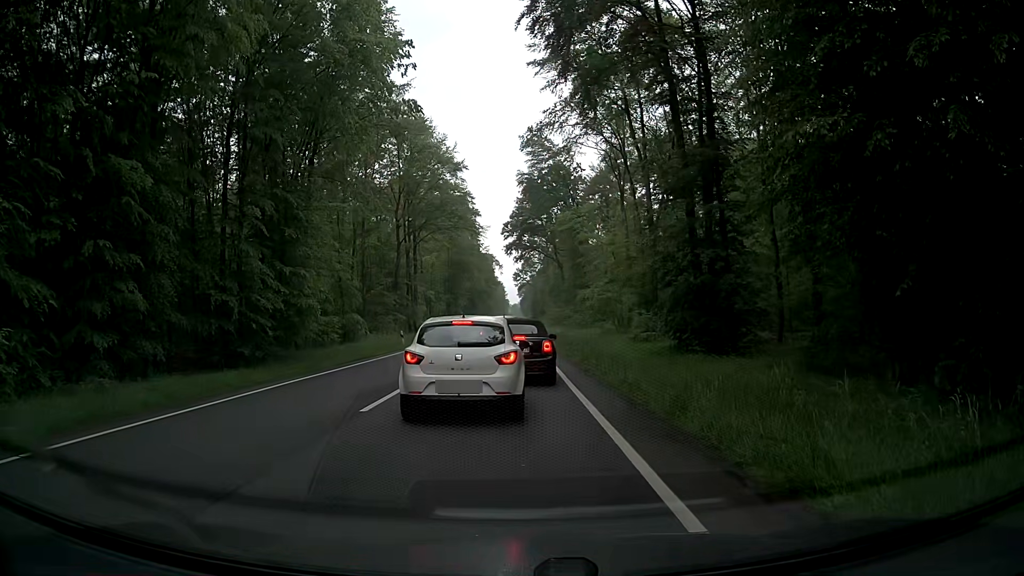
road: primary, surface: asphalt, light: Day
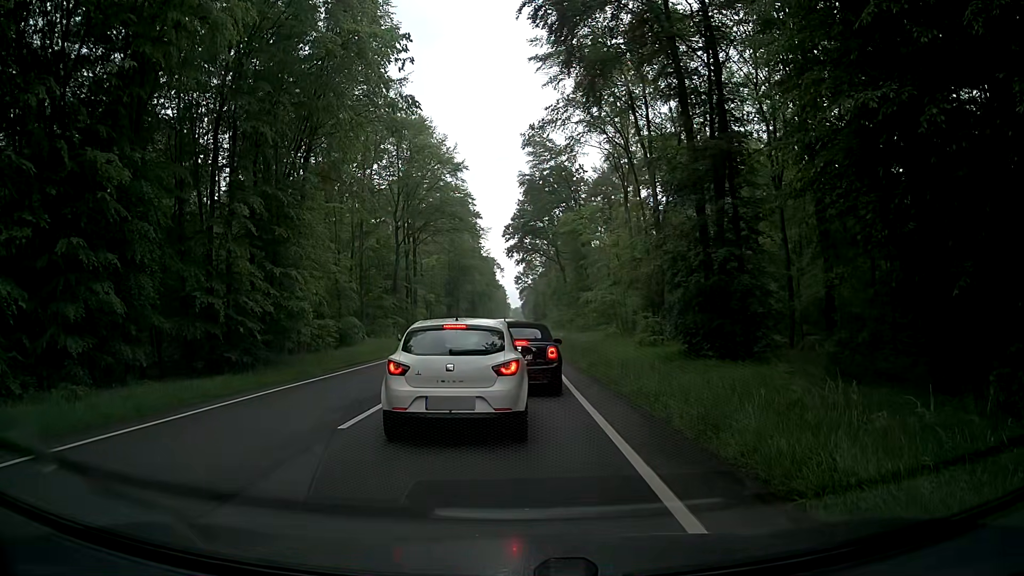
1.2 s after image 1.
(0.0, +1.3) m; +1°
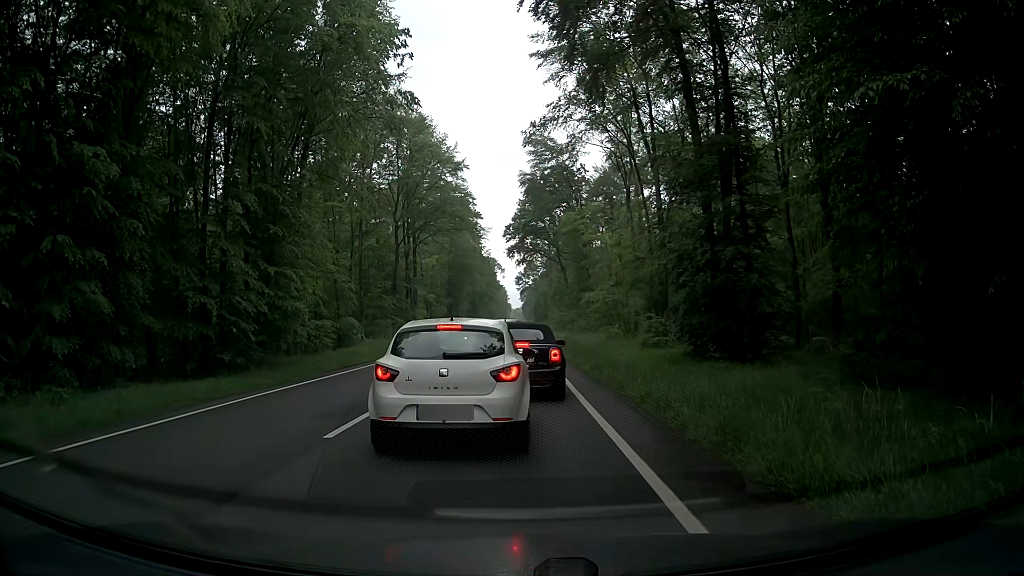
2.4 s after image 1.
(0.0, +0.7) m; 0°
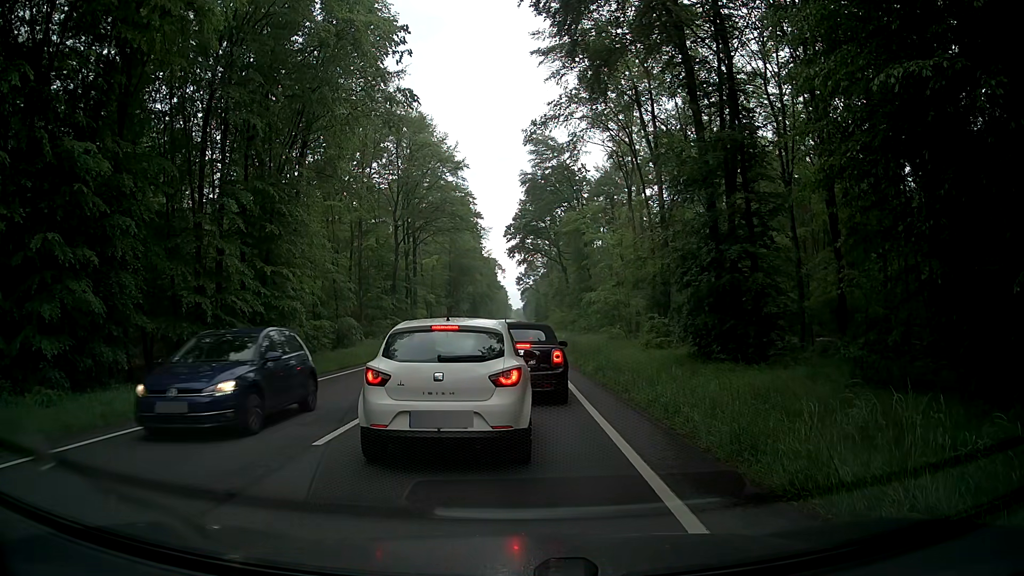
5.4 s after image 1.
(0.0, +0.5) m; 0°
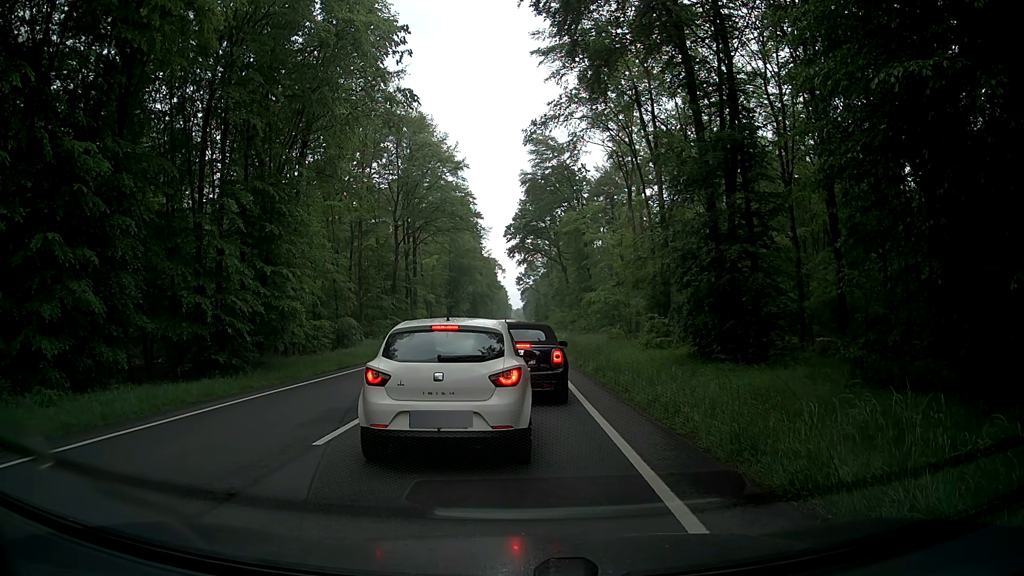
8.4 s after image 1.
(0.0, 0.0) m; 0°
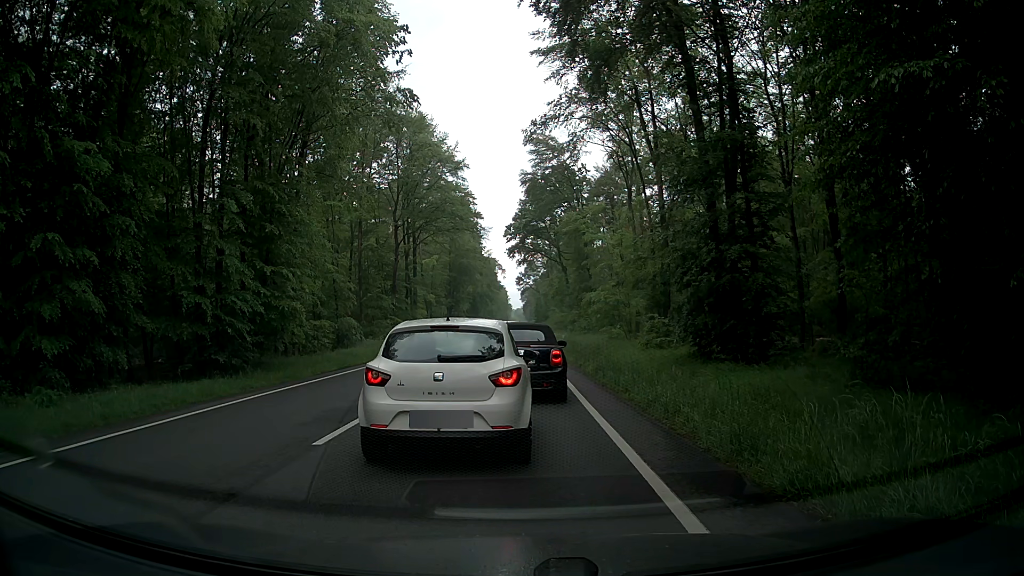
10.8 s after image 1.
(0.0, 0.0) m; 0°
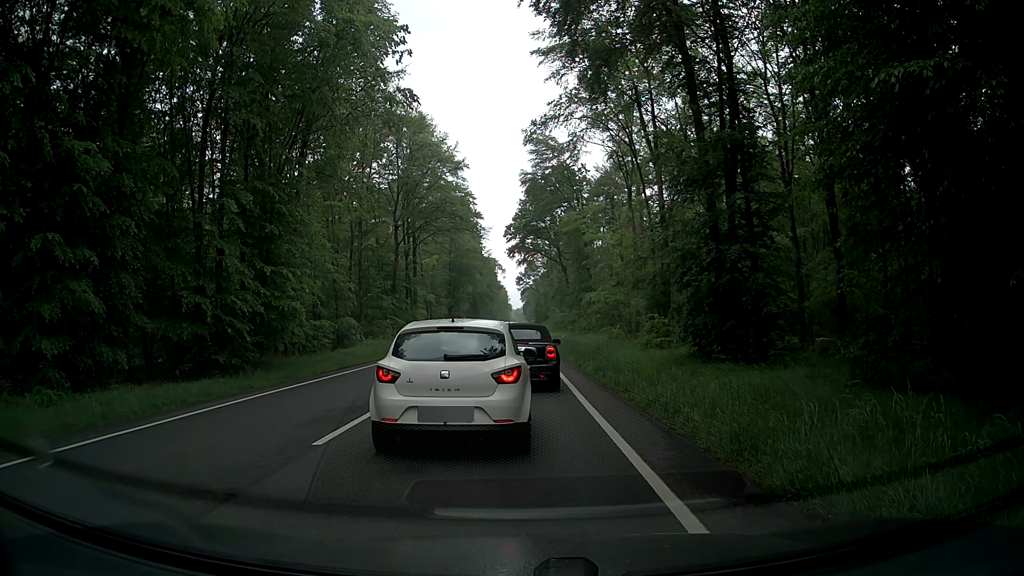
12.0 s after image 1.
(0.0, 0.0) m; 0°
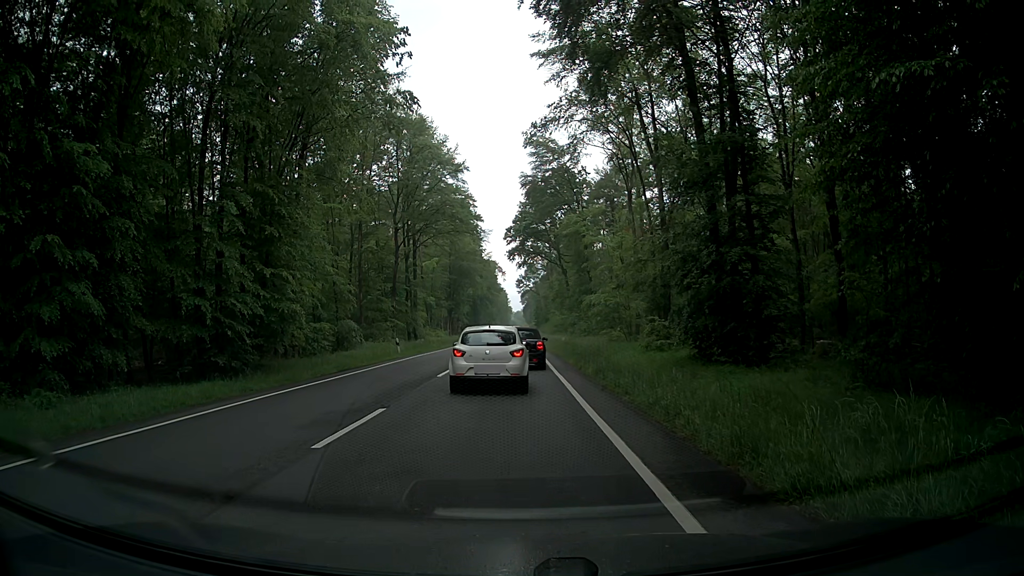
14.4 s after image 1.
(0.0, 0.0) m; 0°
